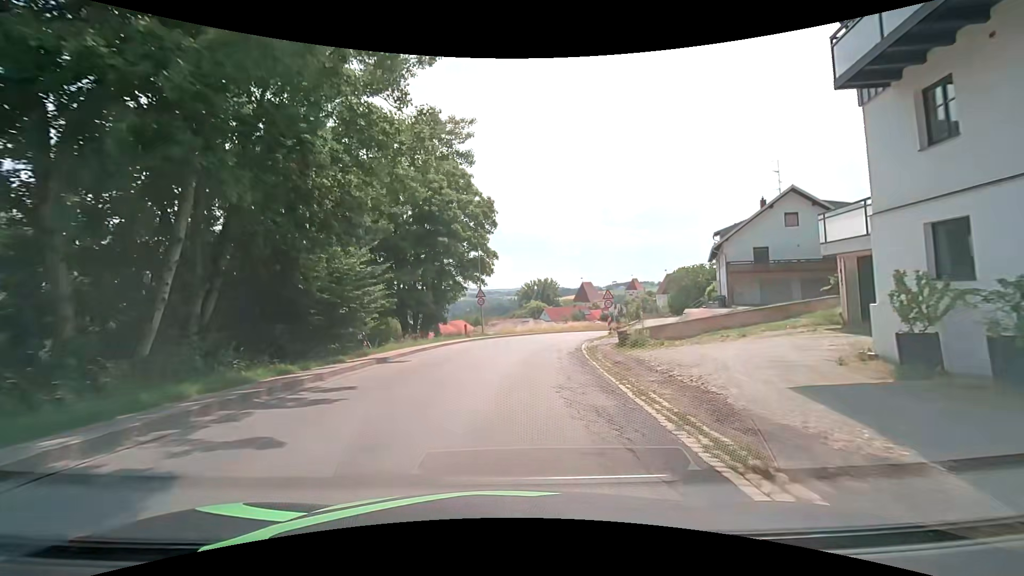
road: secondary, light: Day
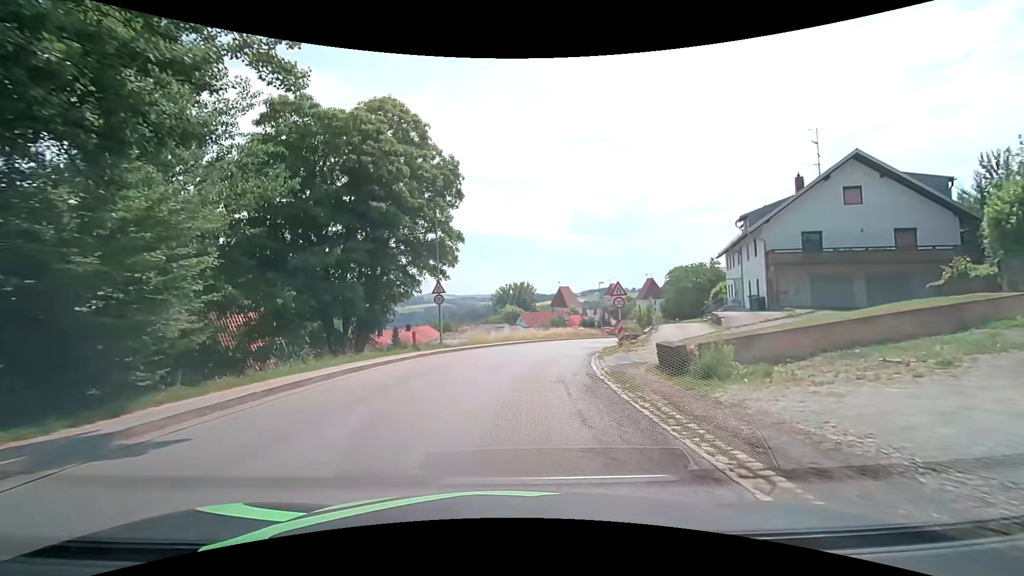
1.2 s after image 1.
(+0.2, +10.6) m; +4°
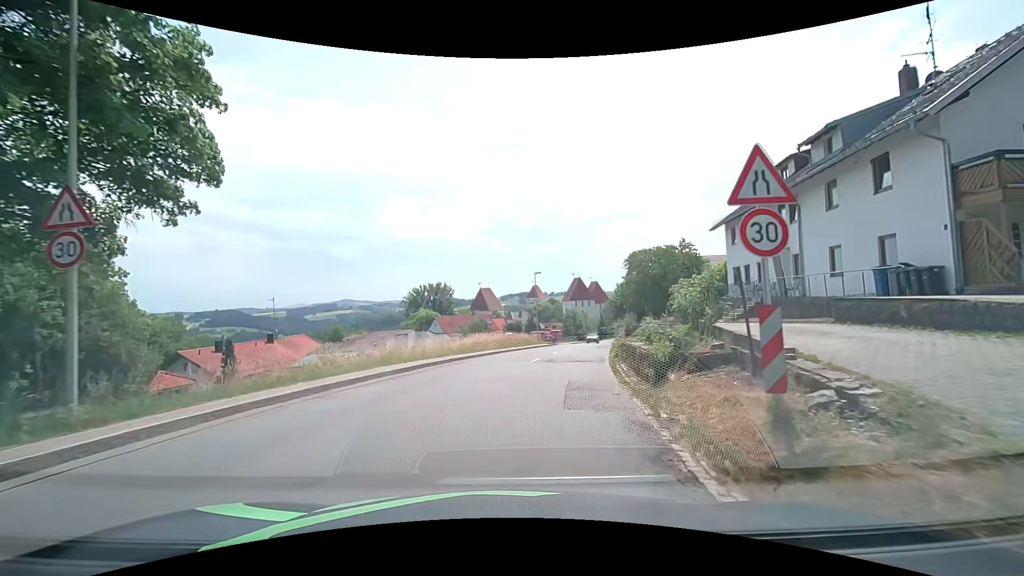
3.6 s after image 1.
(+0.9, +19.4) m; +8°
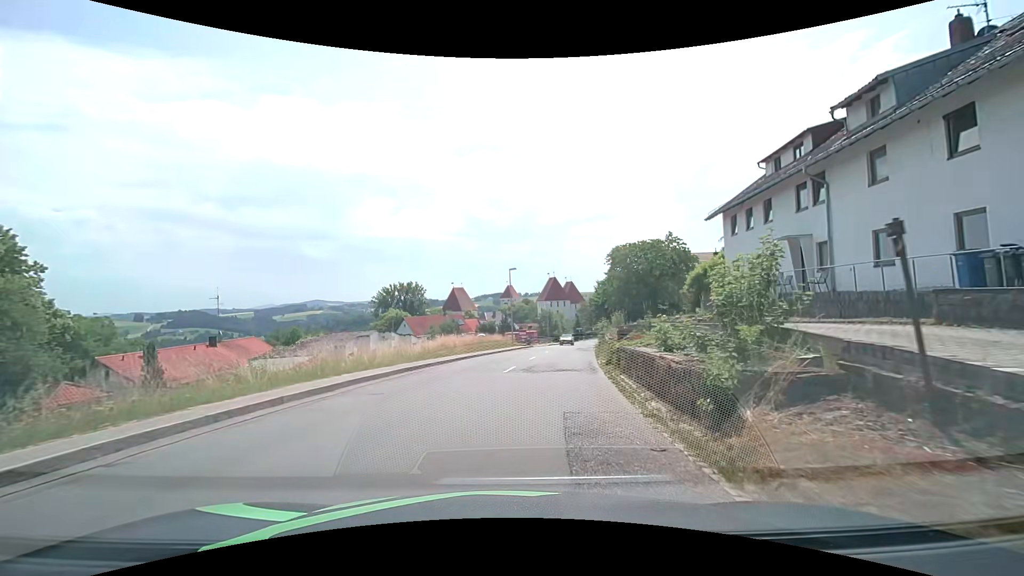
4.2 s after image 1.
(+0.1, +4.6) m; +2°
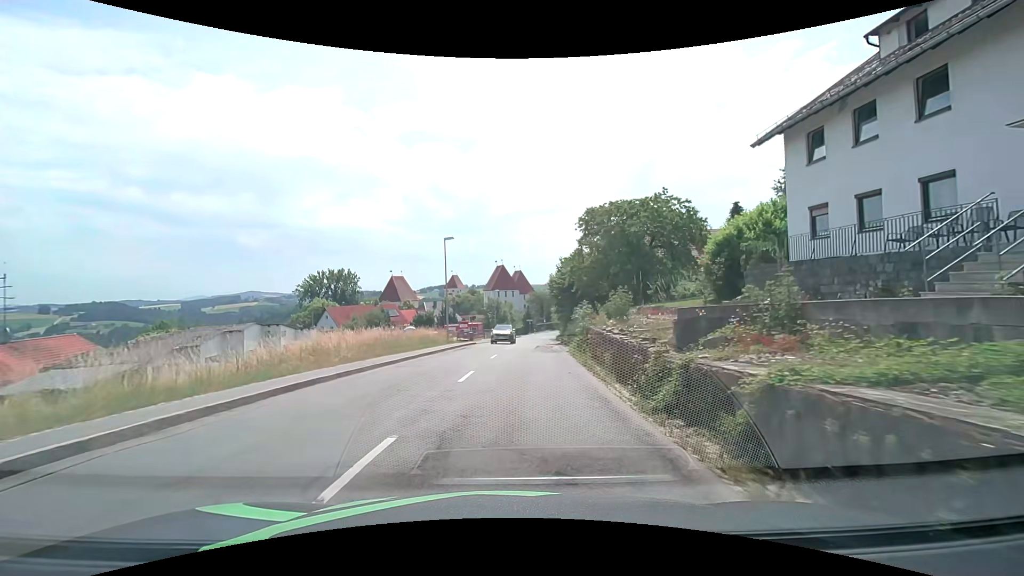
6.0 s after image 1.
(+1.0, +13.9) m; +7°
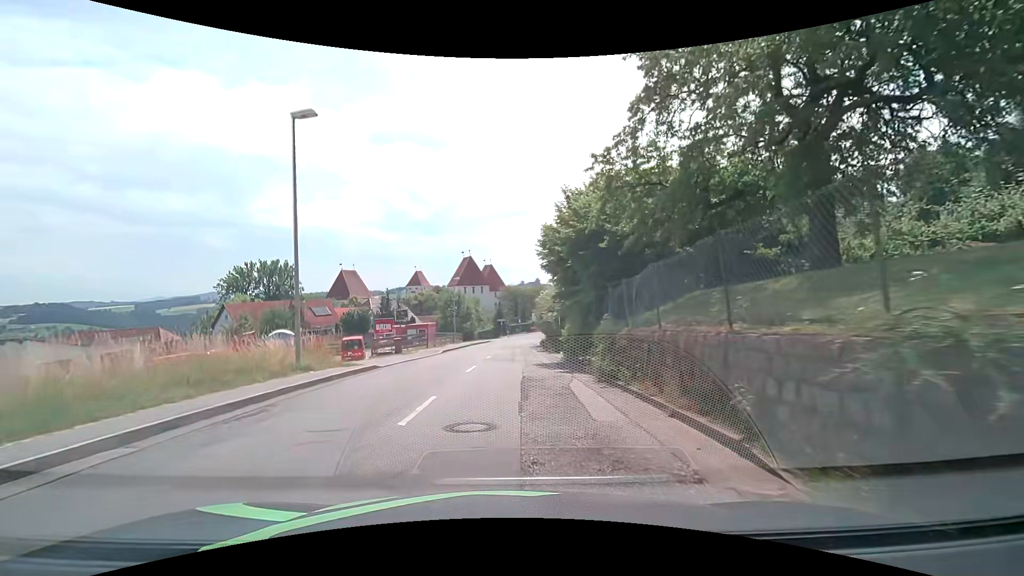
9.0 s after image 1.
(+0.8, +22.9) m; +3°
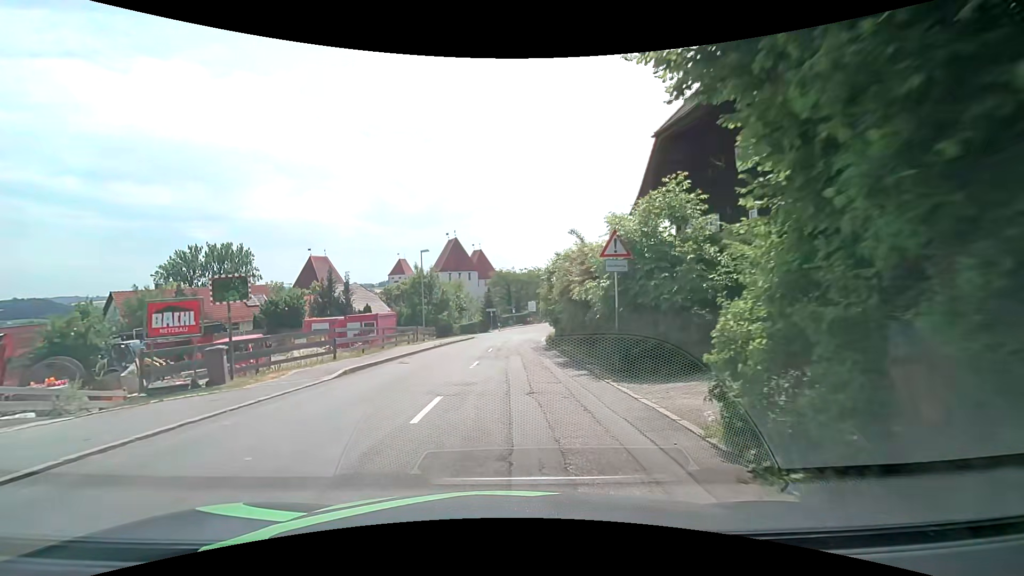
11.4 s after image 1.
(+0.1, +18.1) m; +1°
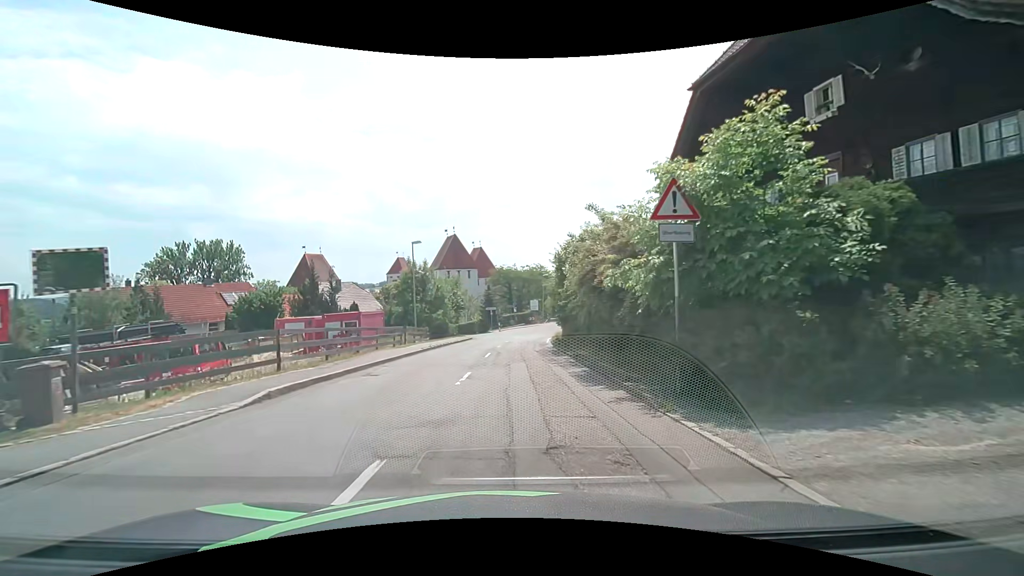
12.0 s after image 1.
(-0.1, +4.5) m; -1°
(0, +10) (0, +20) (+1, +30) (+2, +40) (+3, +50) (+5, +60) (+9, +69) (+13, +78) (+19, +86) (+26, +93) m
